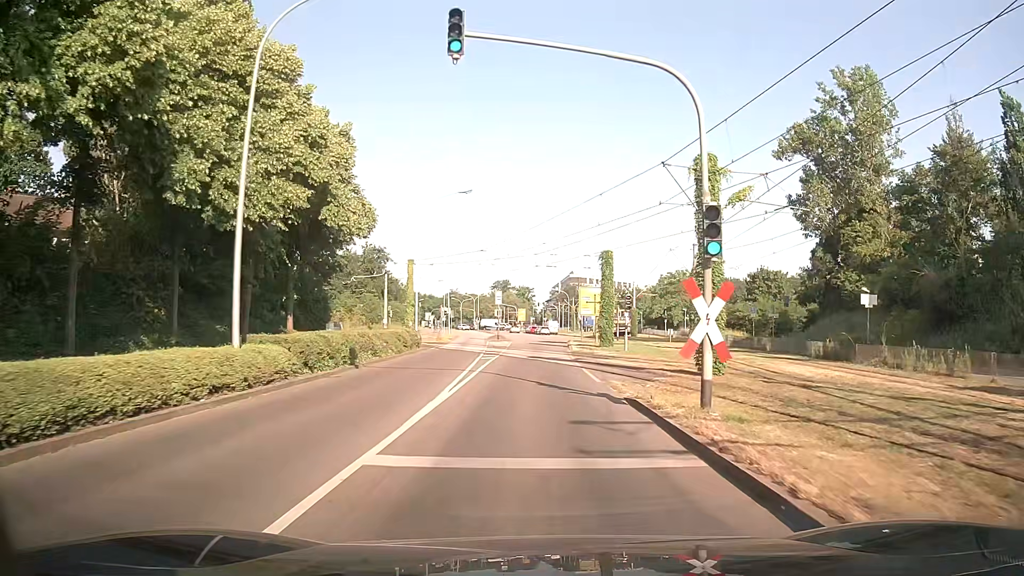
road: tertiary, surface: asphalt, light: Day
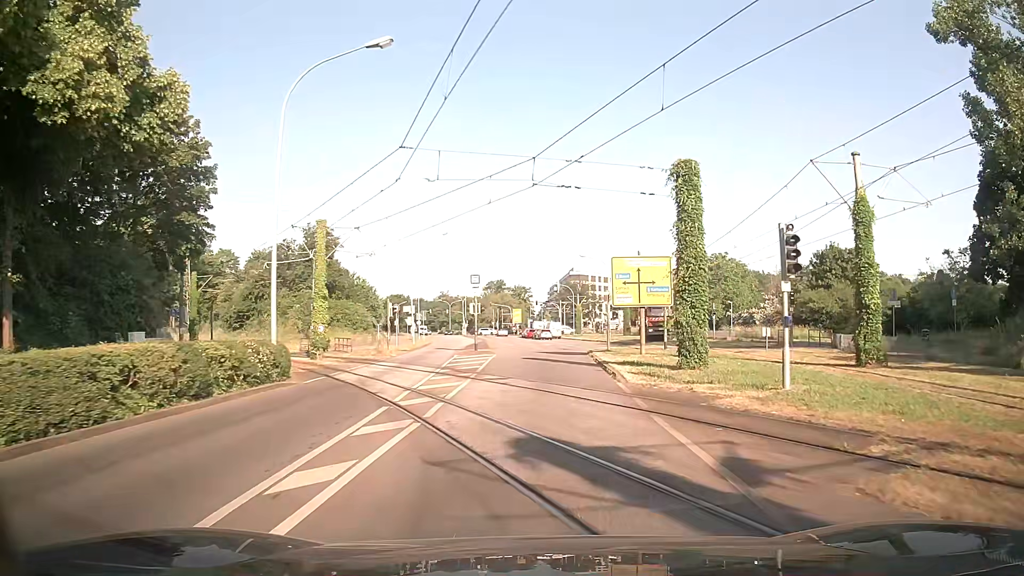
(-0.1, +23.6) m; 0°
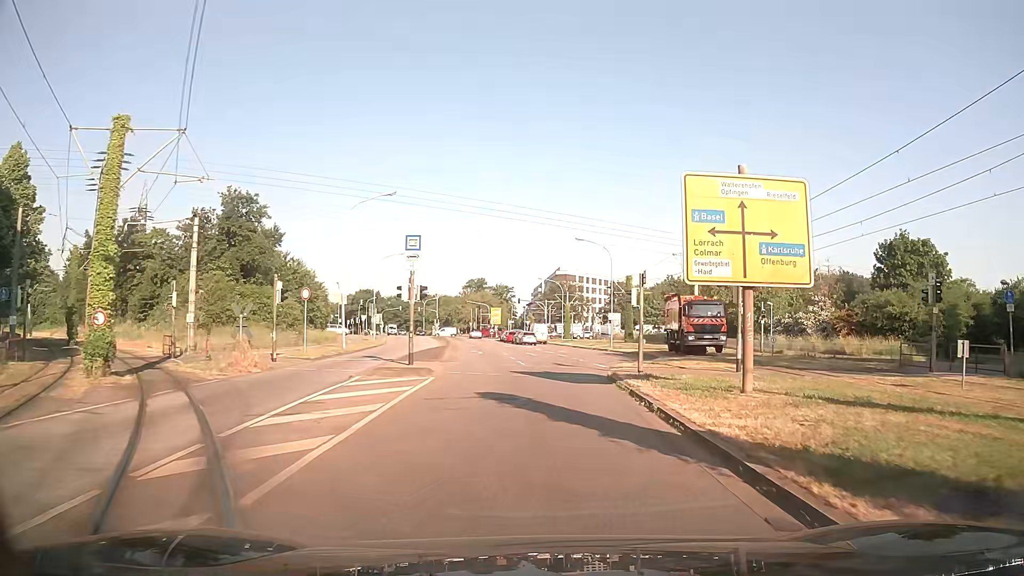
(+0.2, +17.1) m; +1°
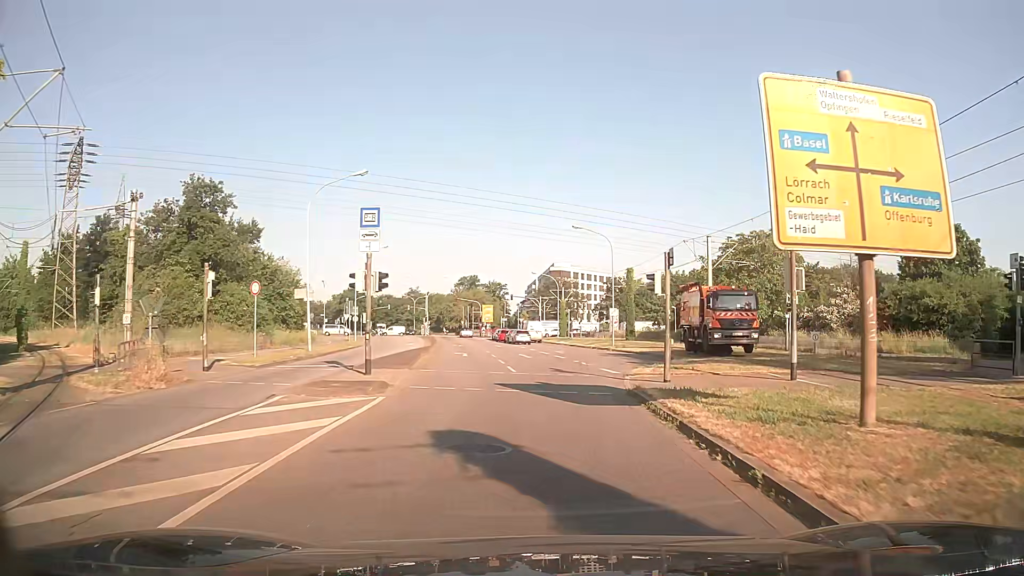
(+0.1, +5.5) m; 0°
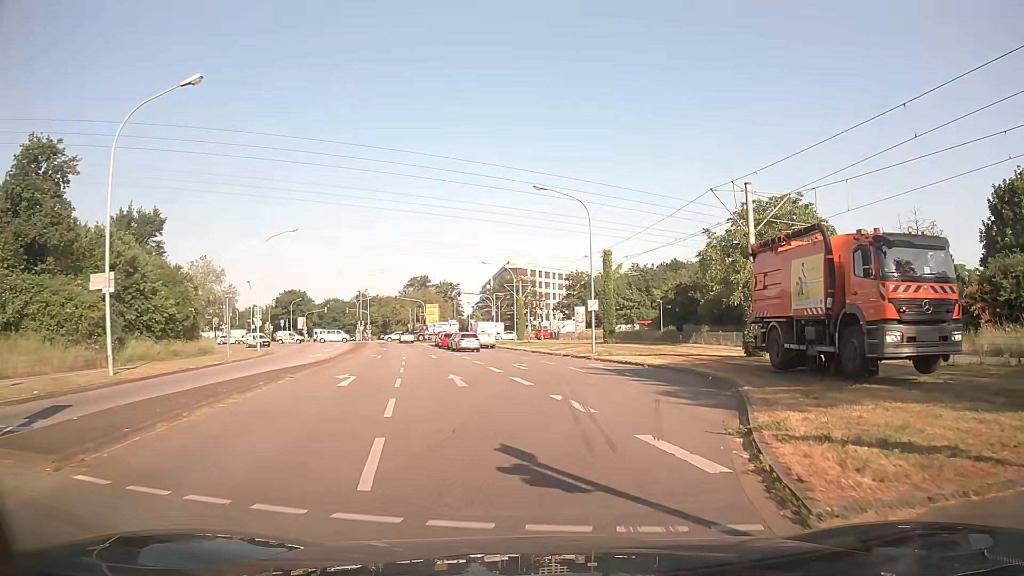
(+0.5, +15.5) m; +4°
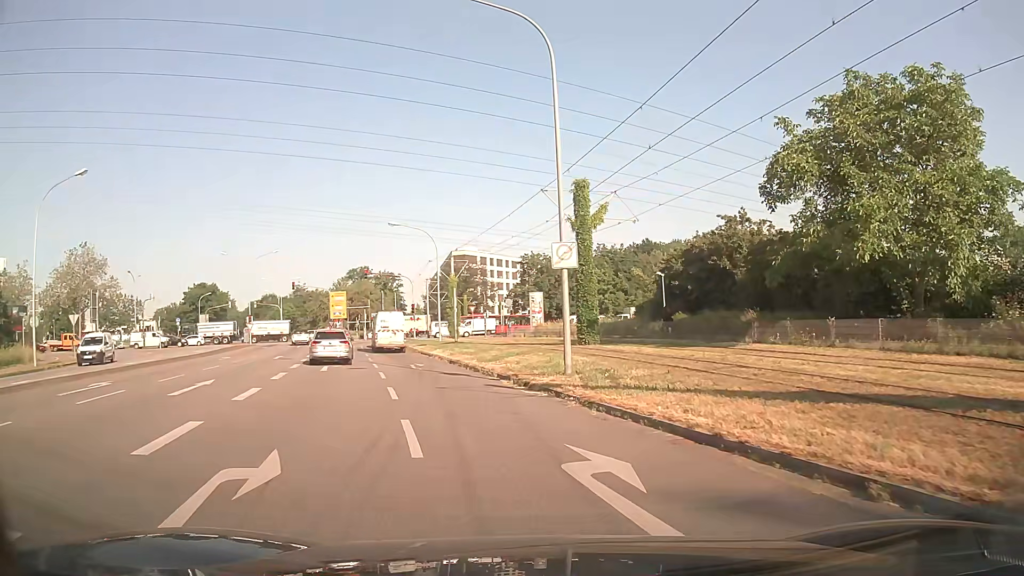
(+1.5, +23.0) m; +4°
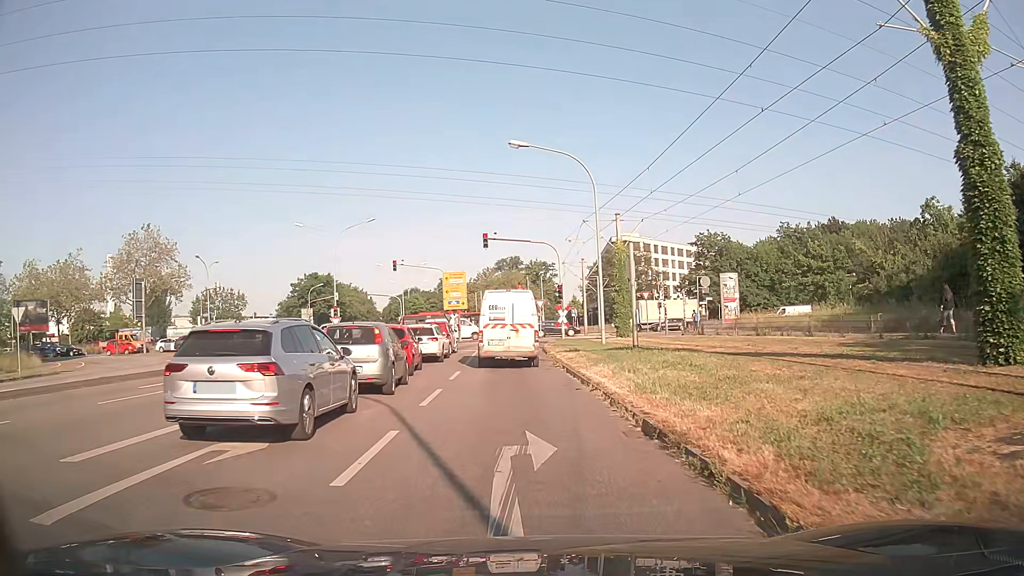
(-2.5, +19.5) m; -13°
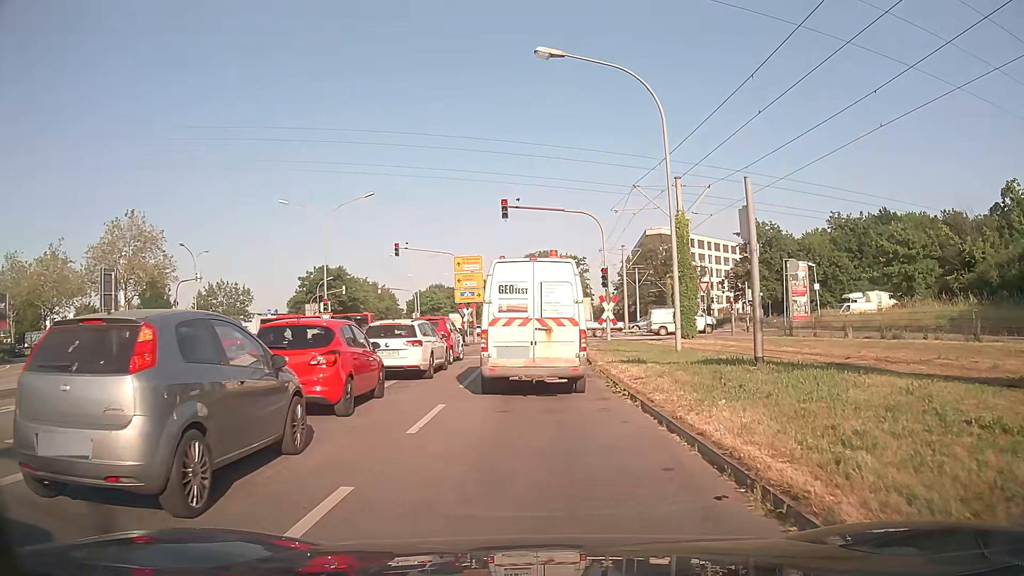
(-0.3, +9.1) m; -3°
(0, +10) (0, +20) (0, +30) (+4, +39) (+11, +46) (+20, +51) (+30, +52) (+40, +53) (+50, +53) (+60, +54) m
